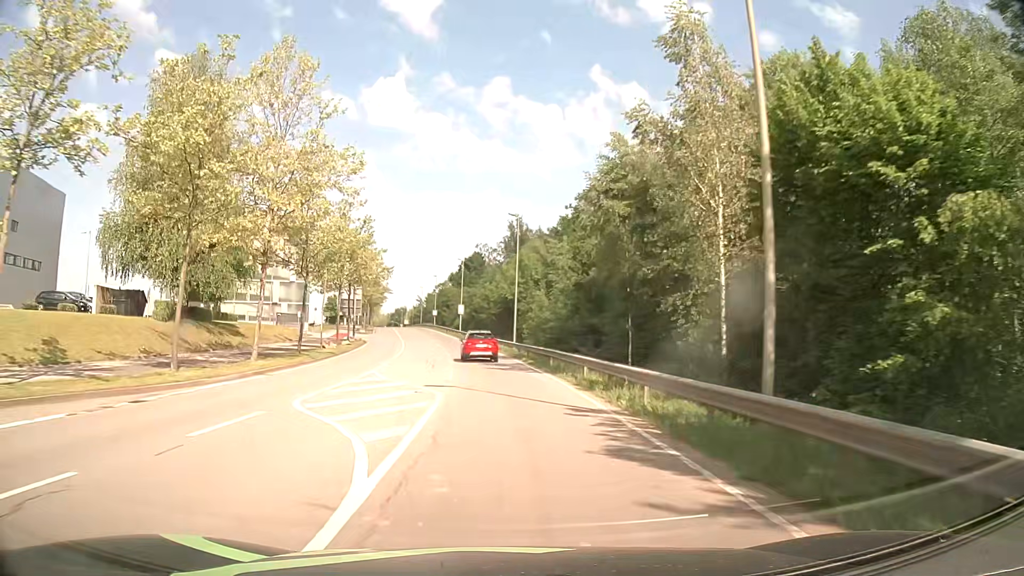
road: secondary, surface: asphalt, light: Day
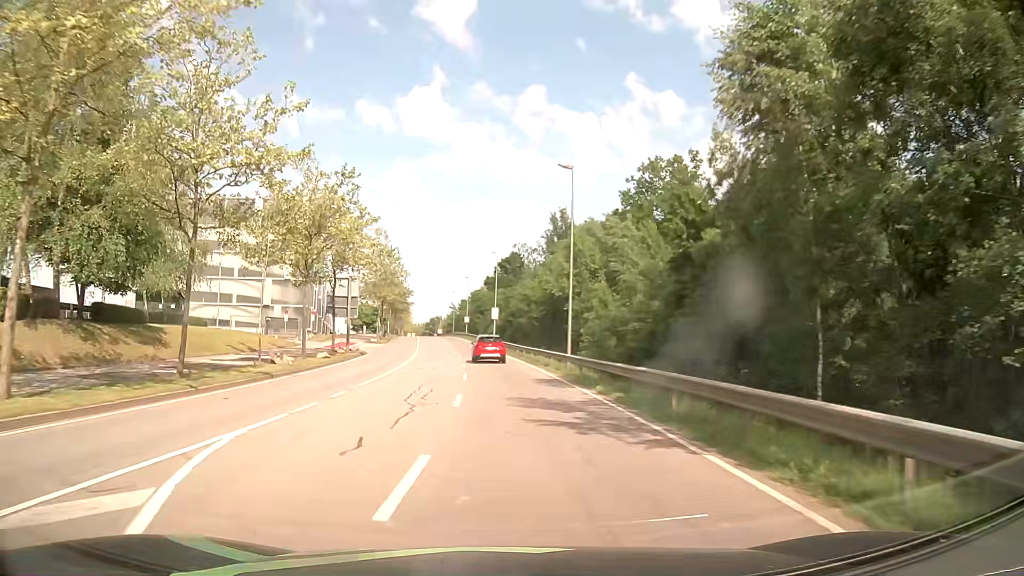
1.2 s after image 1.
(-0.4, +16.5) m; -3°
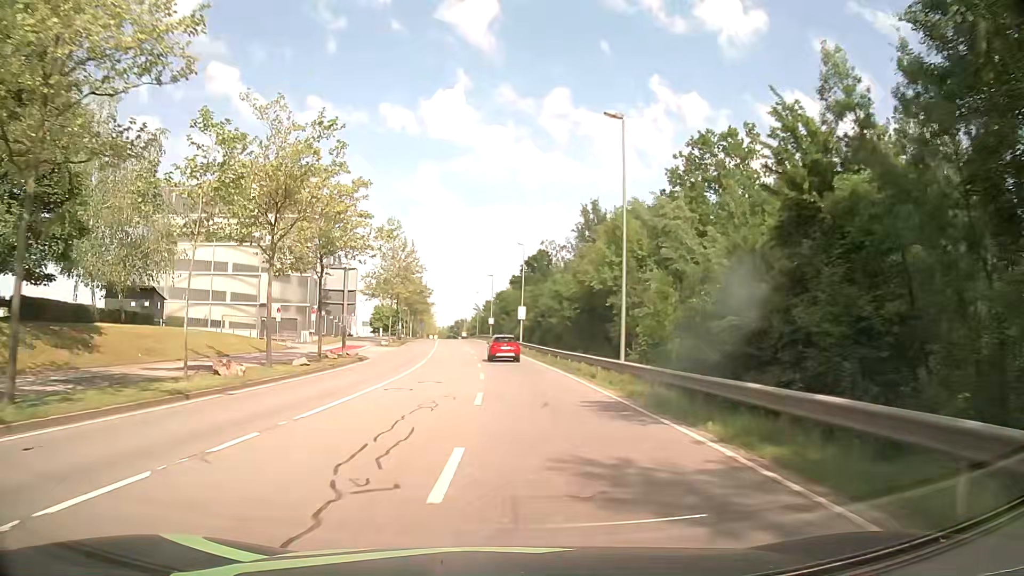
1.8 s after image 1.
(-0.1, +8.4) m; -1°
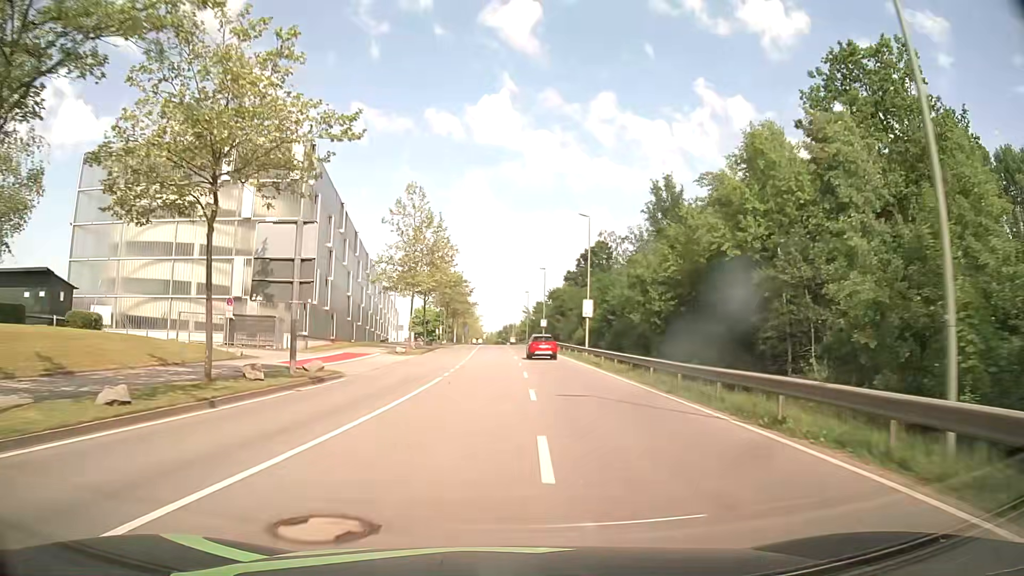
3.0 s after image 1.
(-0.9, +17.2) m; -5°
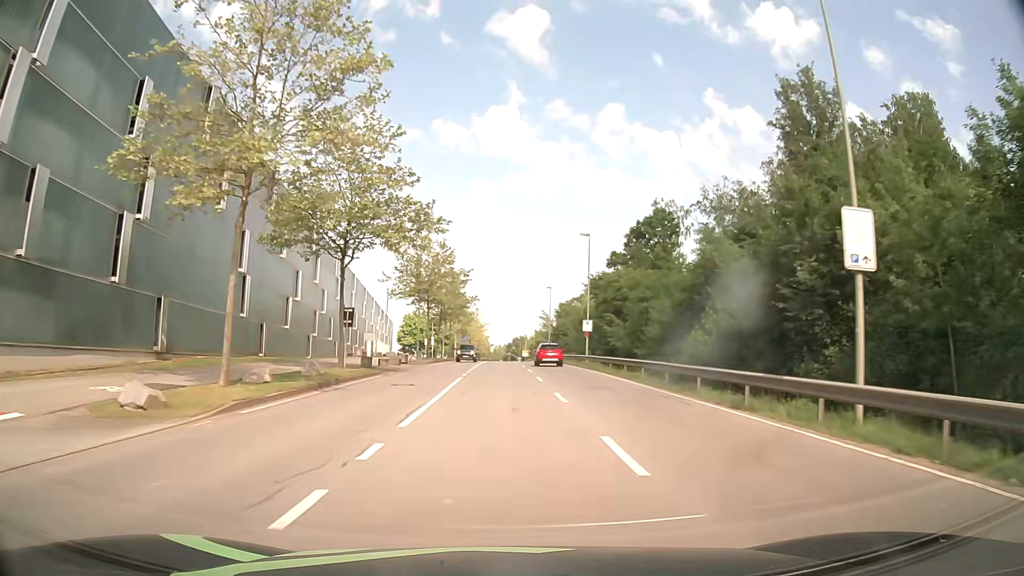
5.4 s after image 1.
(-1.0, +36.1) m; -1°
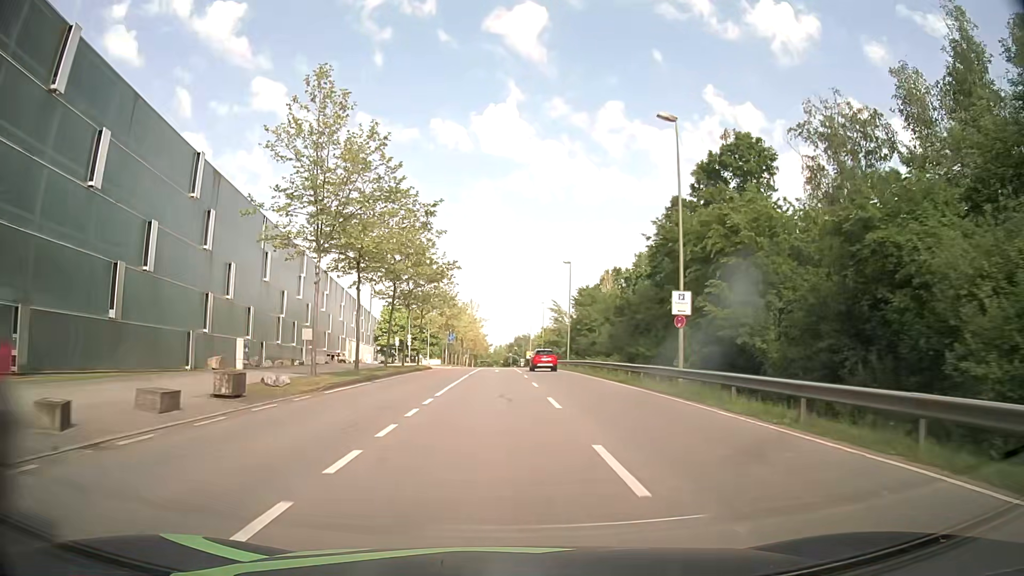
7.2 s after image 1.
(0.0, +27.9) m; 0°
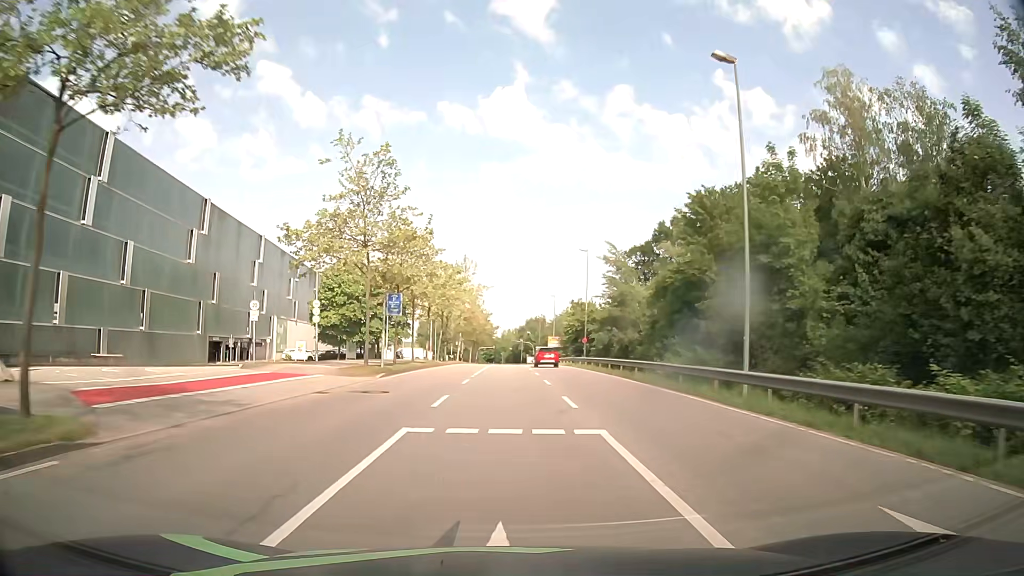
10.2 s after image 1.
(-0.4, +45.5) m; -1°
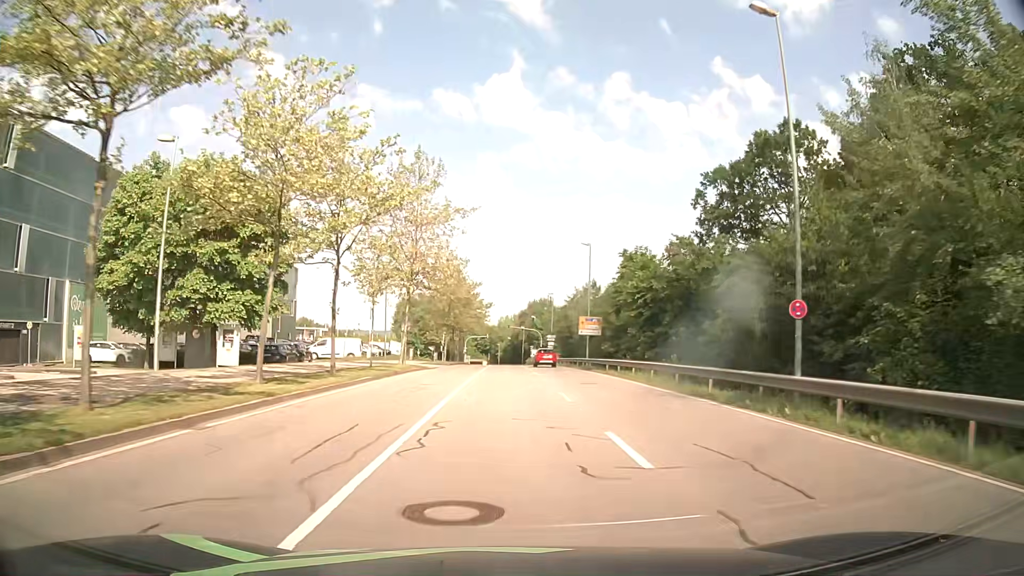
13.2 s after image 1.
(+0.1, +43.5) m; 0°
(0, +10) (0, +20) (0, +30) (0, +40) (0, +50) (0, +60) (0, +70) (0, +80) (0, +90) (0, +100) m
